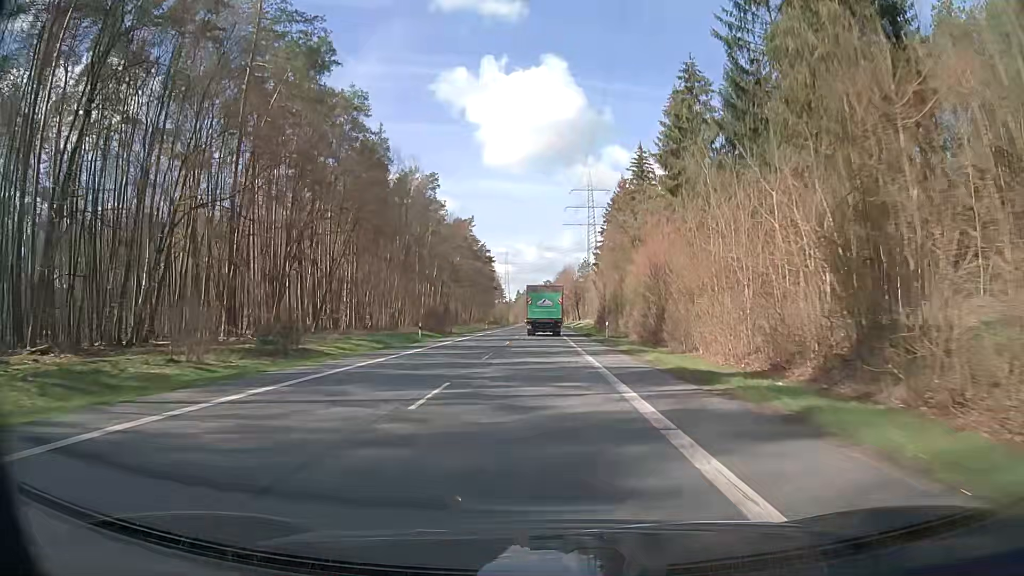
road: secondary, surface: asphalt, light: Day
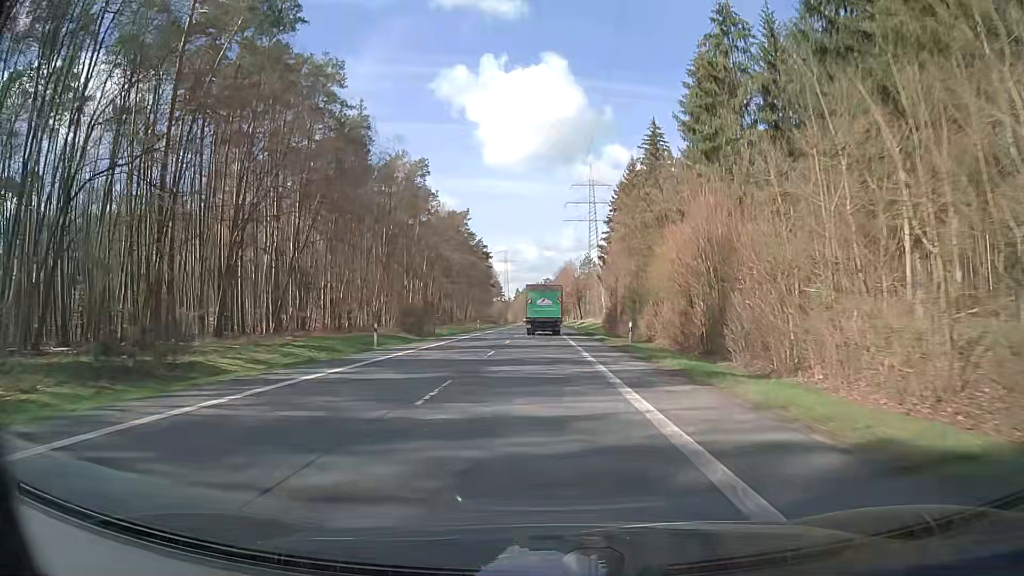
(0.0, +11.5) m; 0°
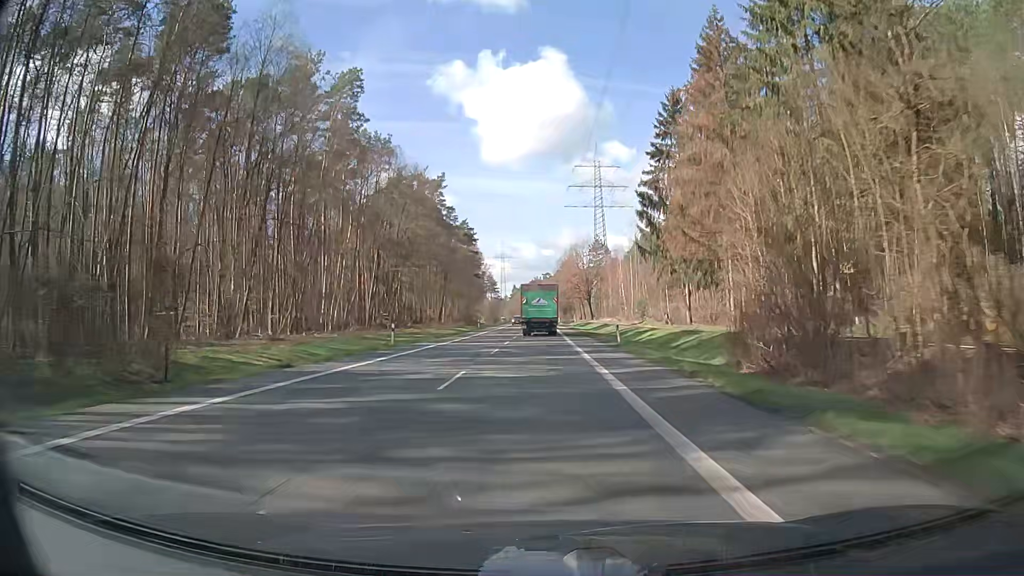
(-0.2, +46.1) m; -1°
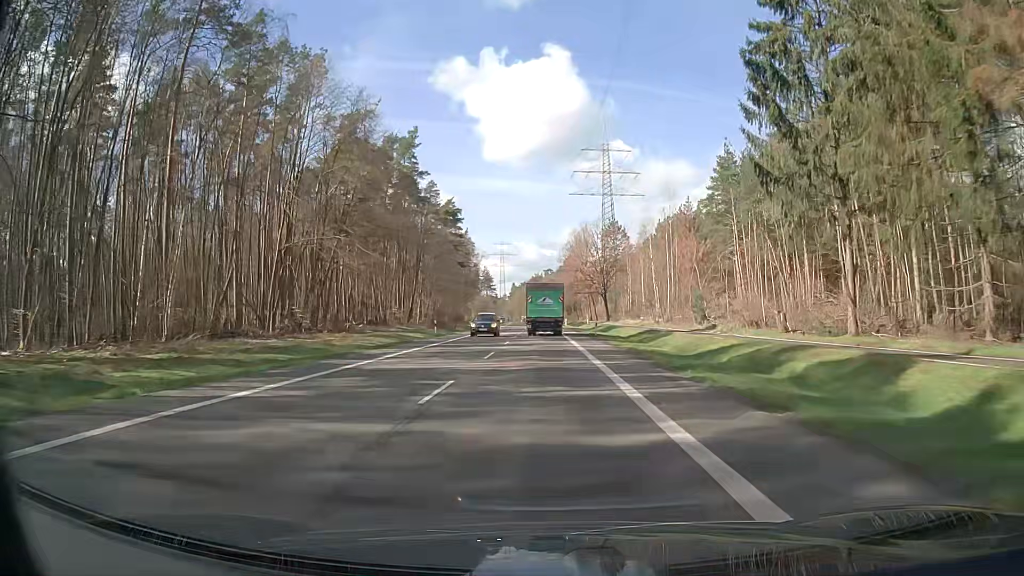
(+0.1, +34.7) m; +1°
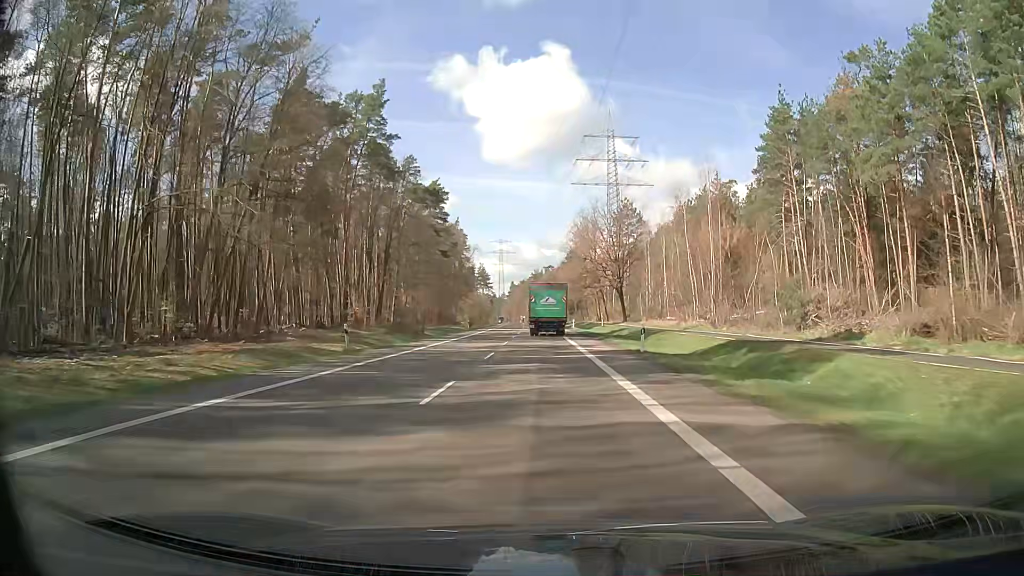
(-0.2, +23.0) m; -1°
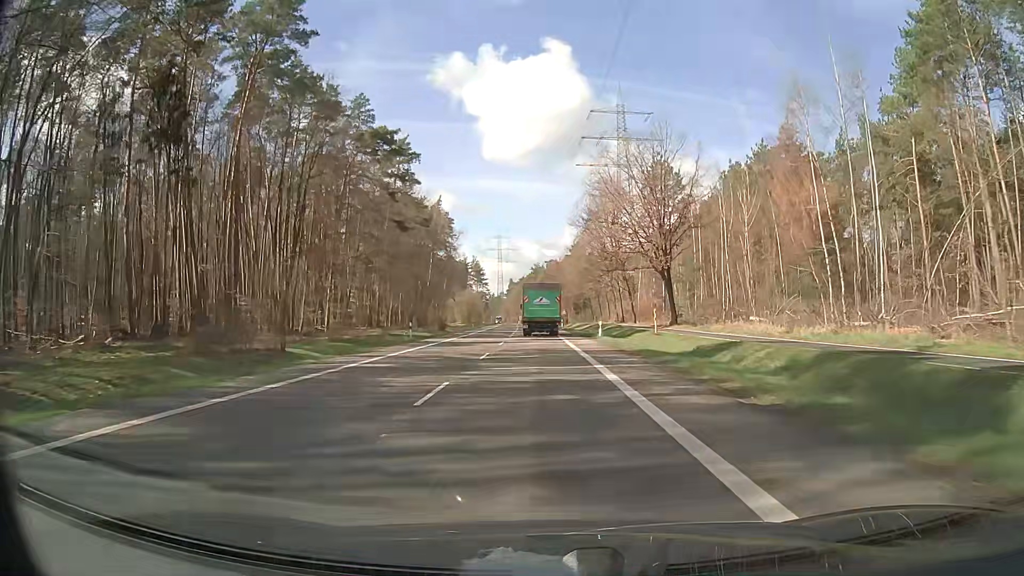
(+0.1, +34.3) m; 0°
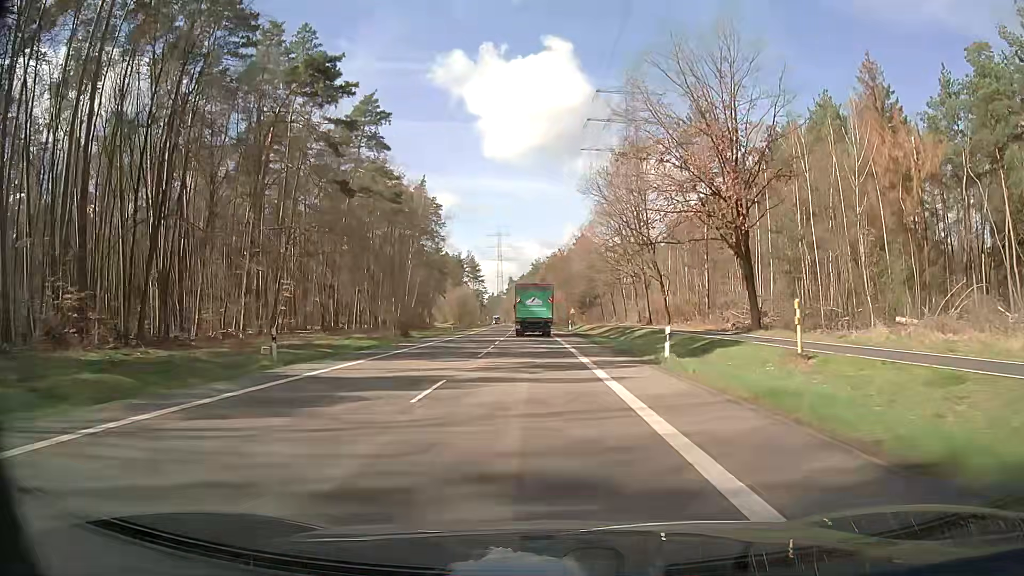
(-0.1, +22.5) m; 0°
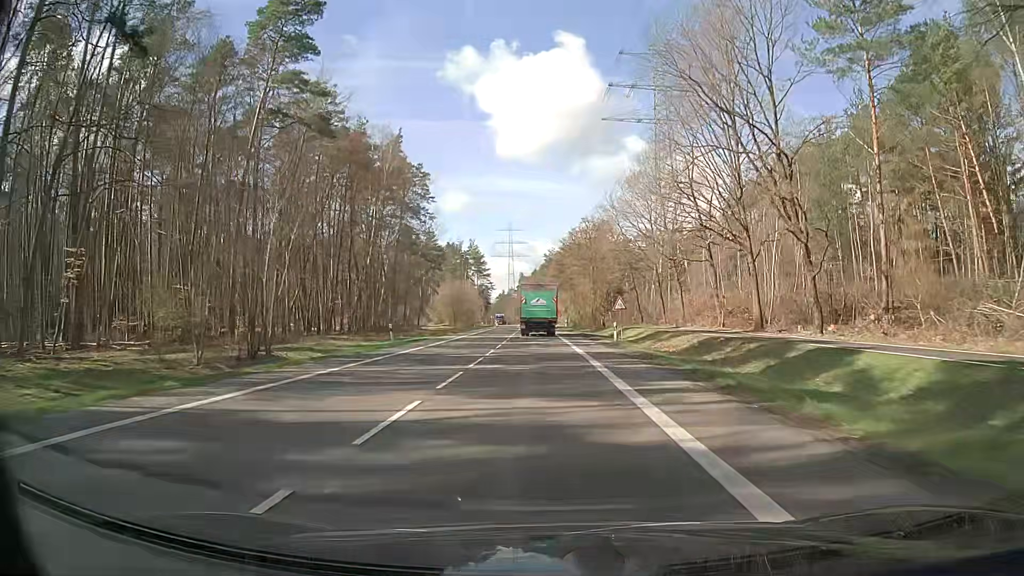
(-0.4, +33.1) m; -1°
(0, +10) (0, +20) (0, +30) (0, +40) (-1, +50) (-1, +60) (-1, +70) (-1, +80) (-1, +90) (-2, +100) m
